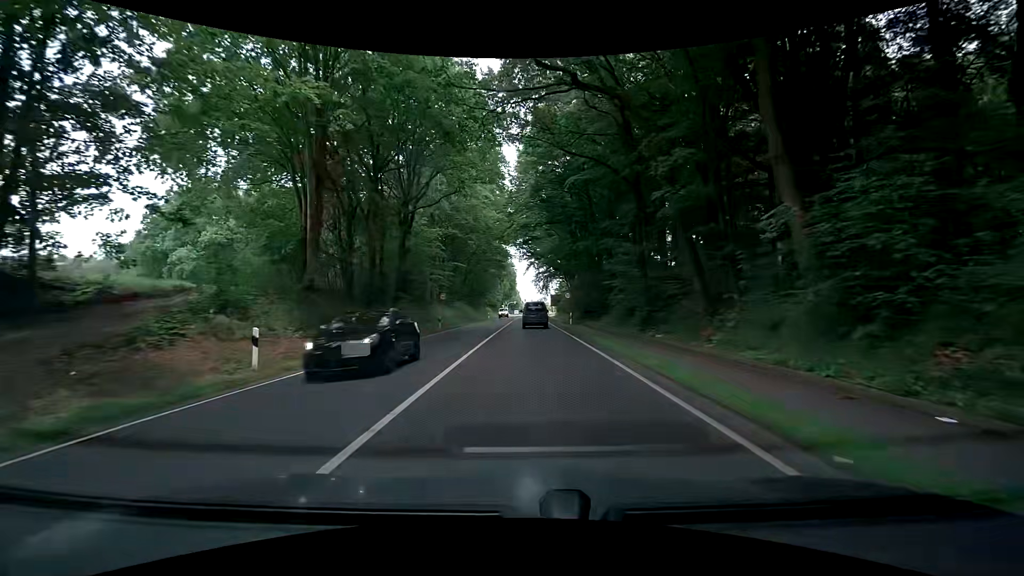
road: primary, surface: asphalt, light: Day
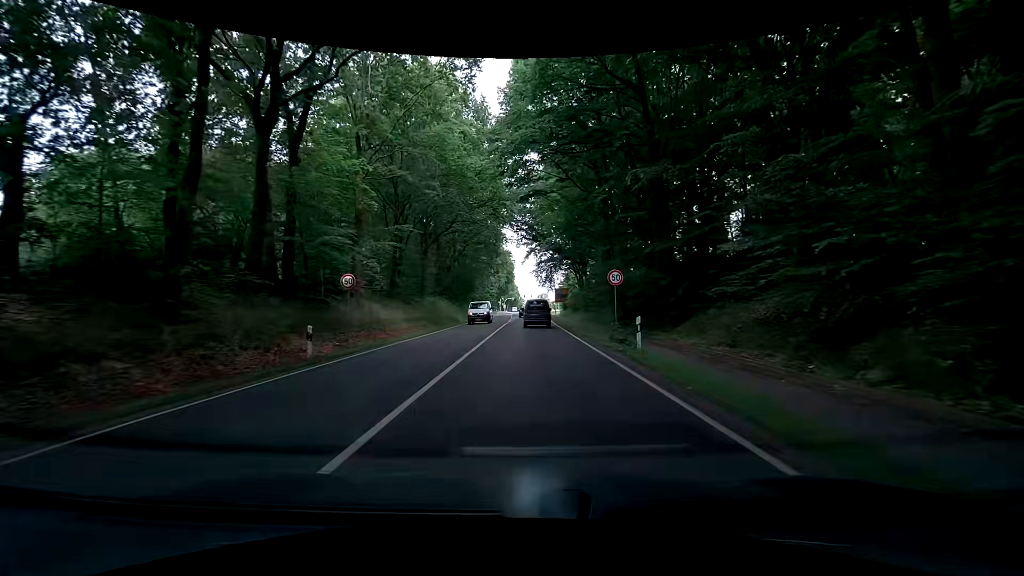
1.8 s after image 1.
(-0.1, +22.9) m; +1°
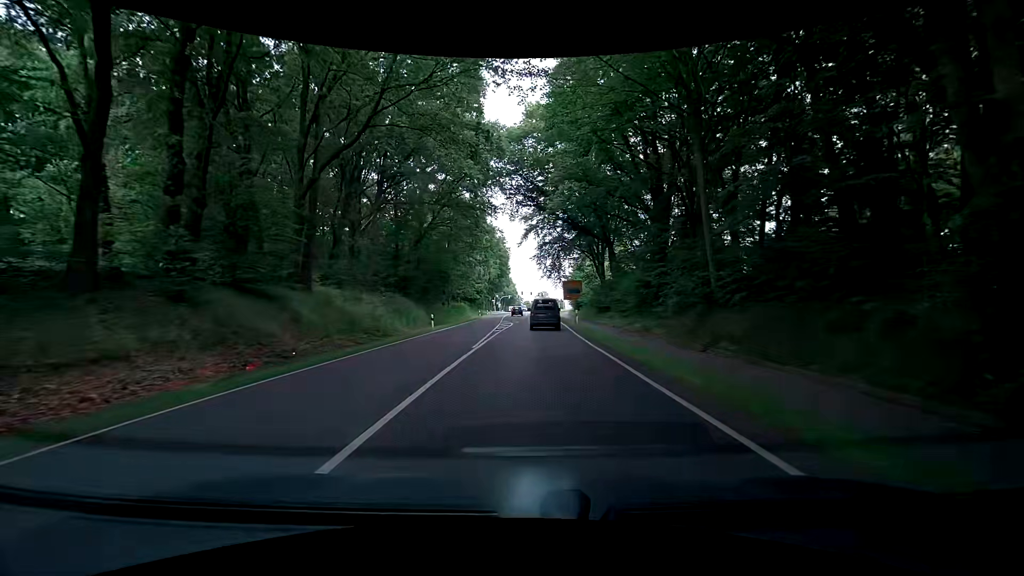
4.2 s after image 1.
(-0.4, +28.4) m; -1°
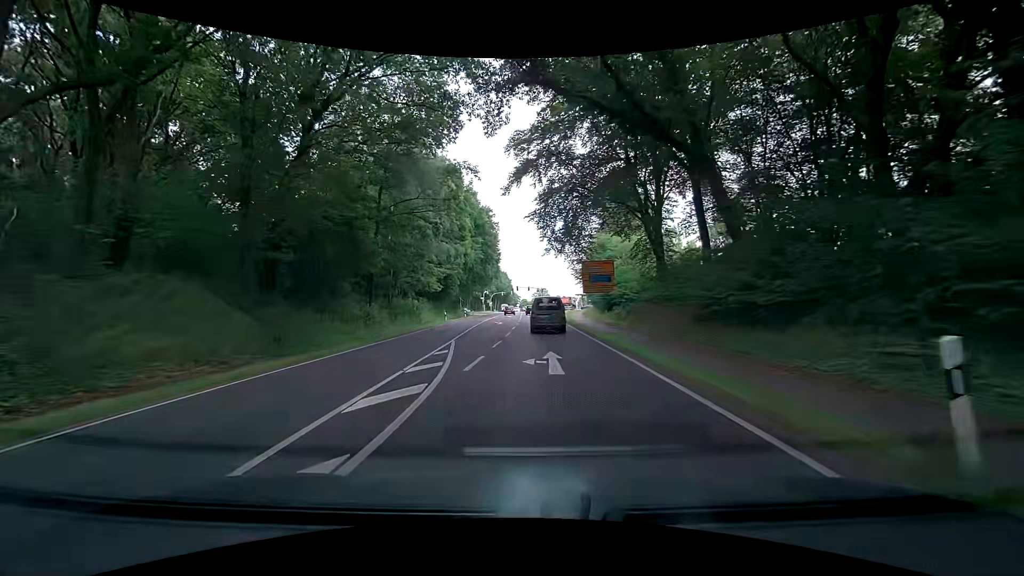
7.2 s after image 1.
(+0.1, +32.8) m; +1°
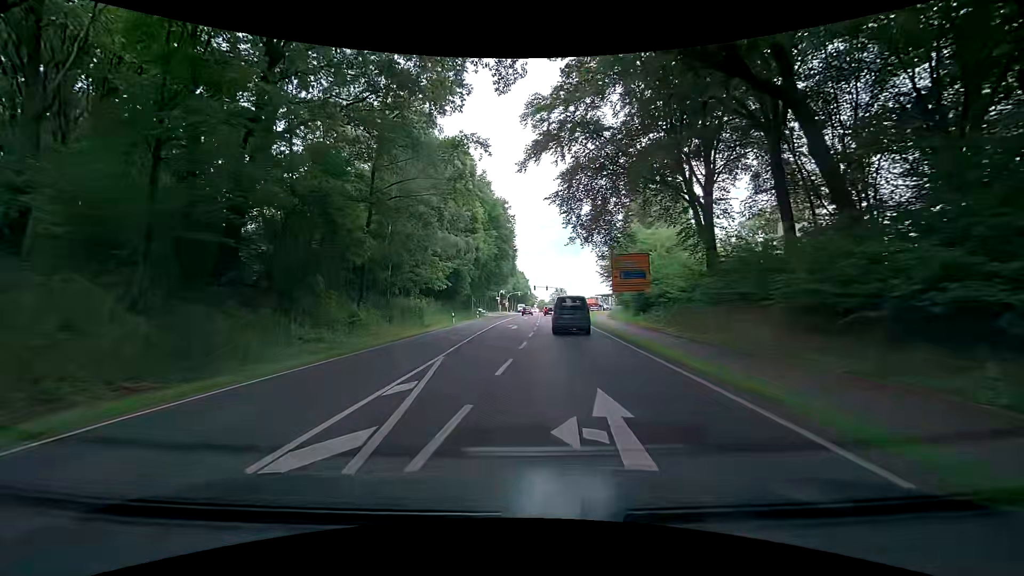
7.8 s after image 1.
(0.0, +6.8) m; -2°
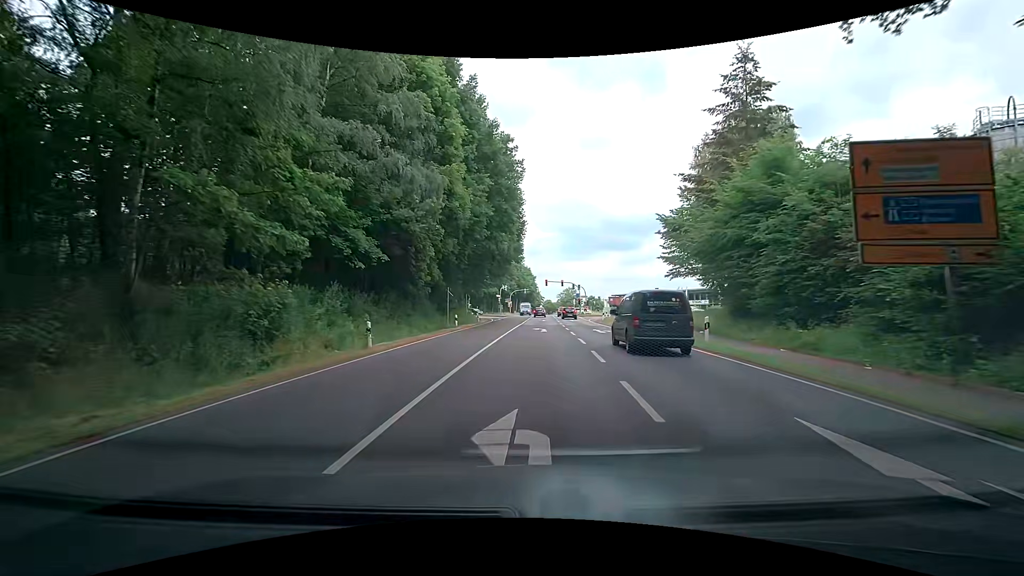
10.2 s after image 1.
(-0.7, +28.4) m; 0°
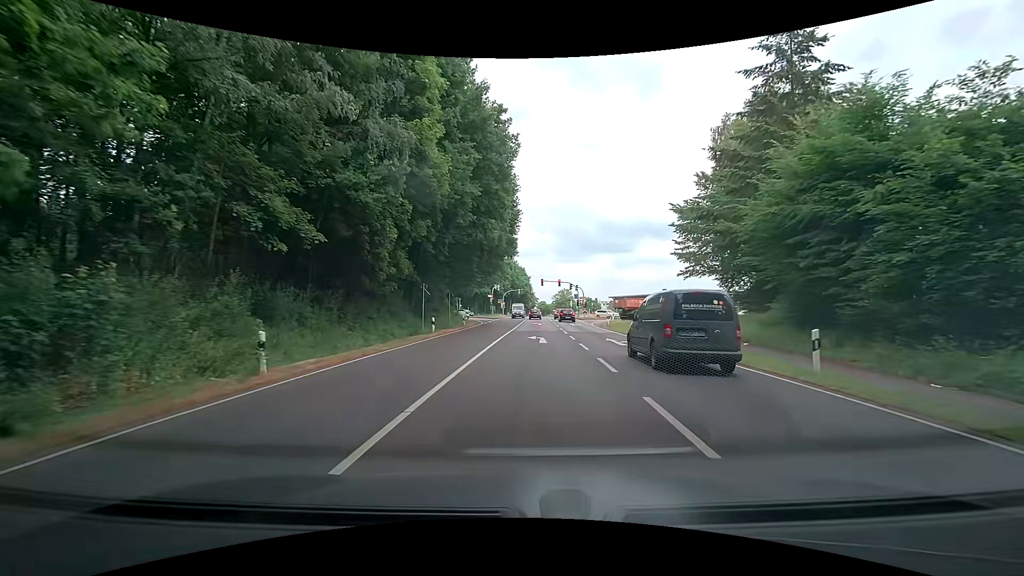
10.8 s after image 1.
(0.0, +7.3) m; +1°
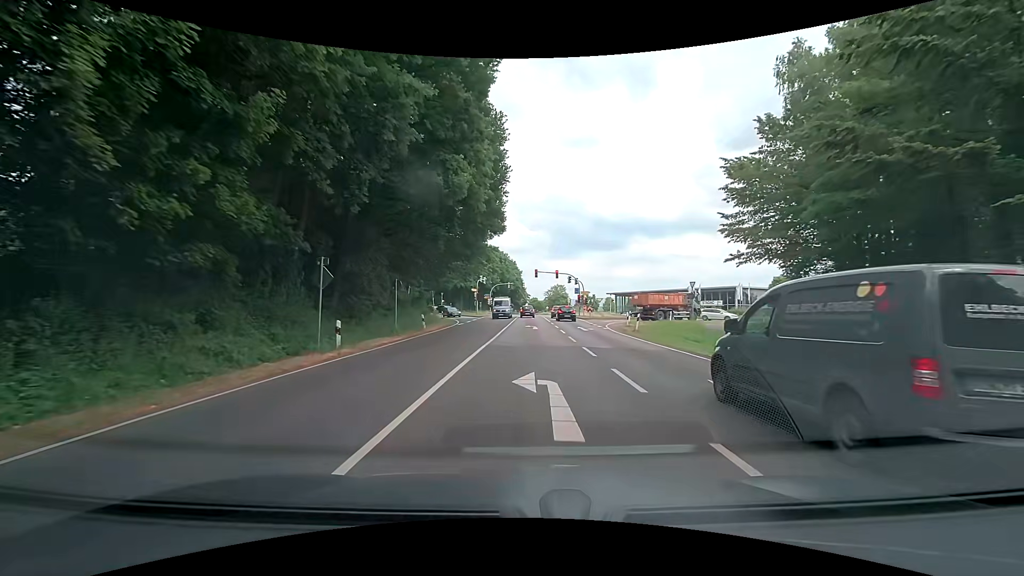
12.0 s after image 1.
(+0.1, +14.8) m; +1°
